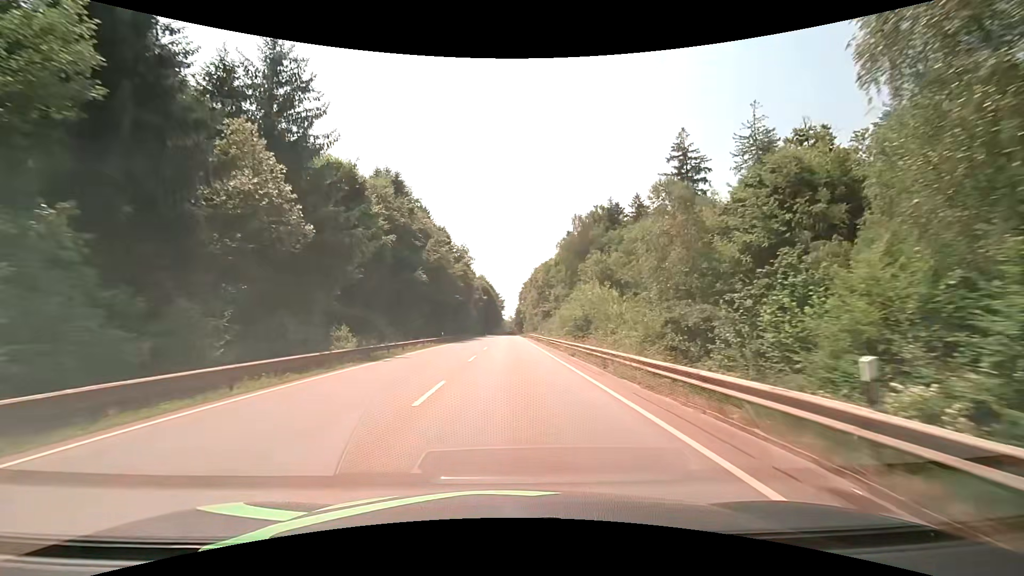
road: secondary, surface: asphalt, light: Day
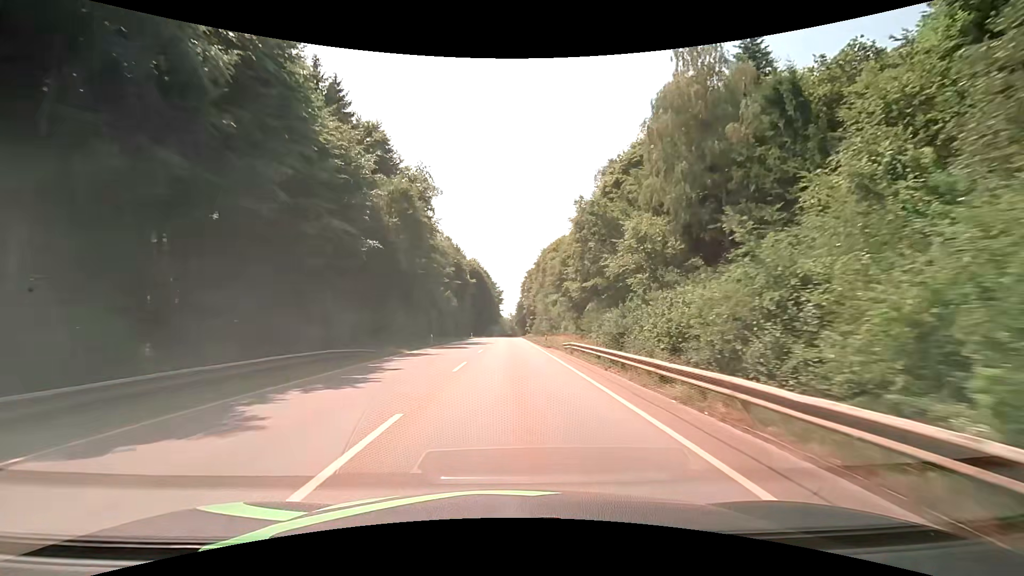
(-0.3, +53.6) m; -1°
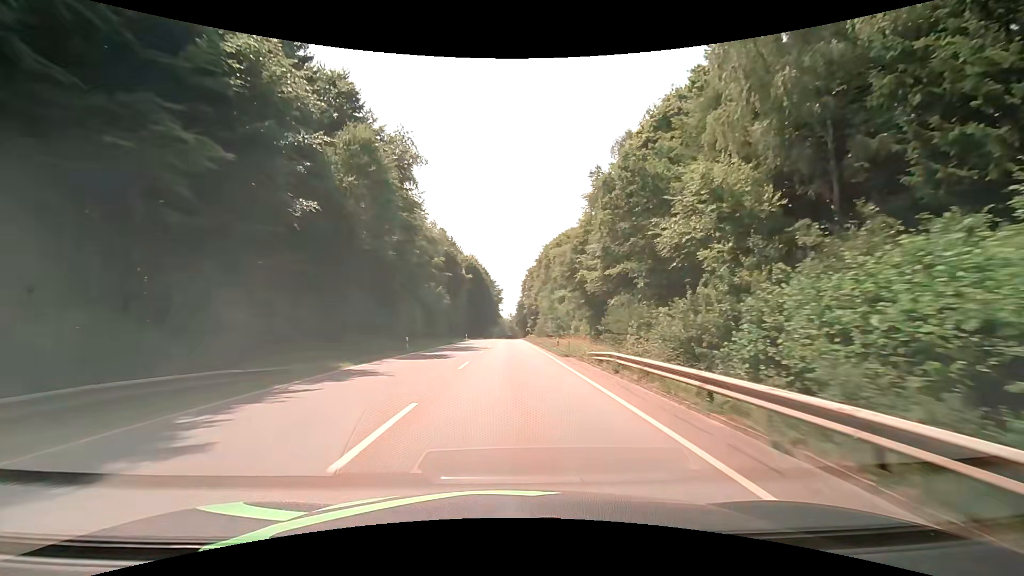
(0.0, +10.7) m; 0°
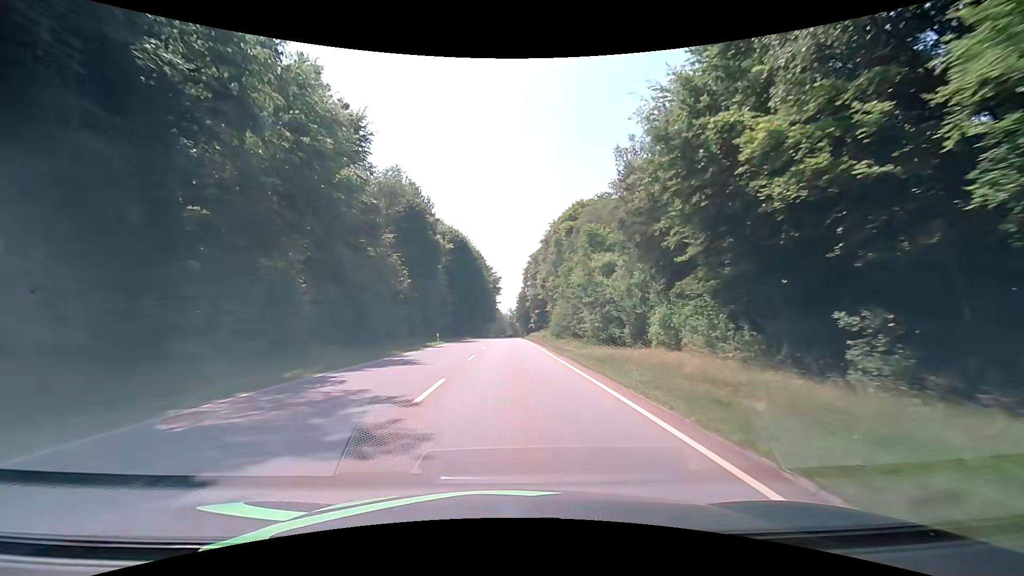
(0.0, +32.2) m; 0°
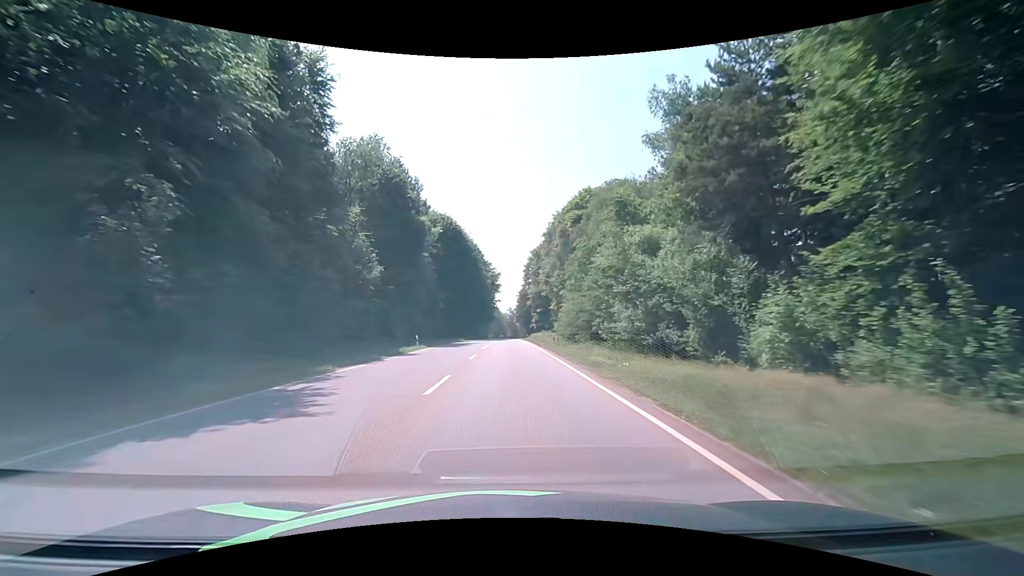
(0.0, +10.8) m; 0°
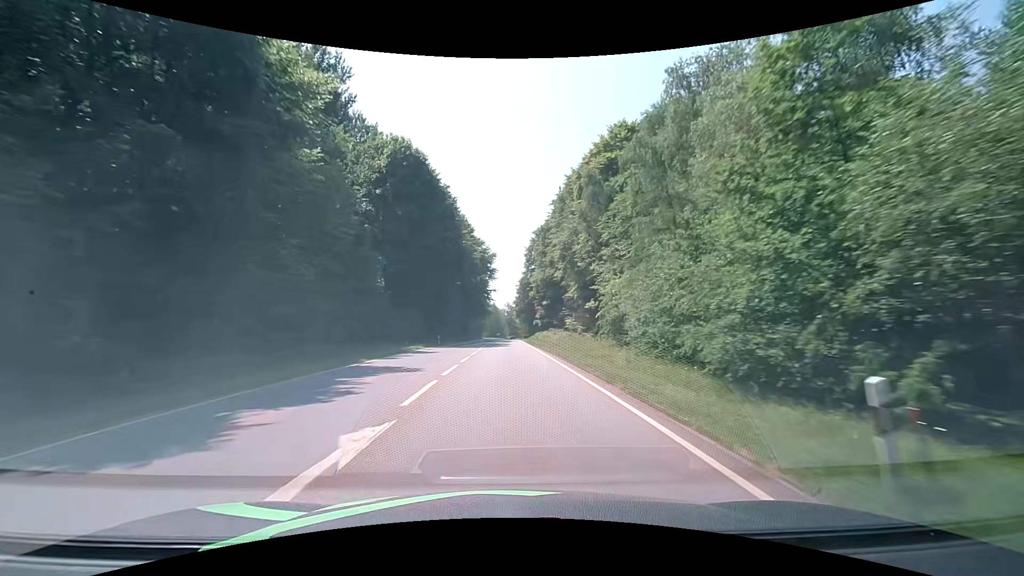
(-0.1, +32.4) m; 0°
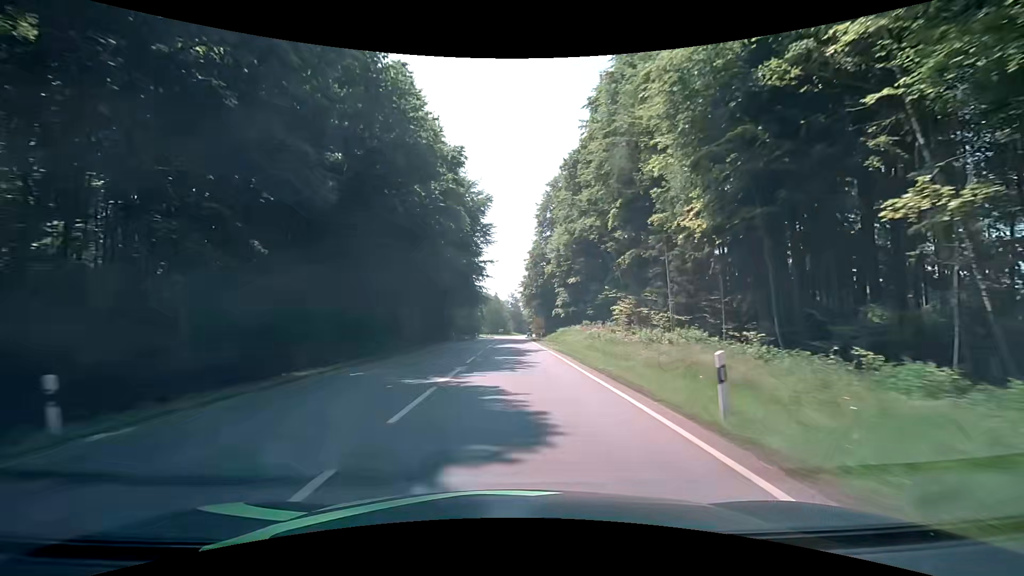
(-0.2, +43.4) m; 0°
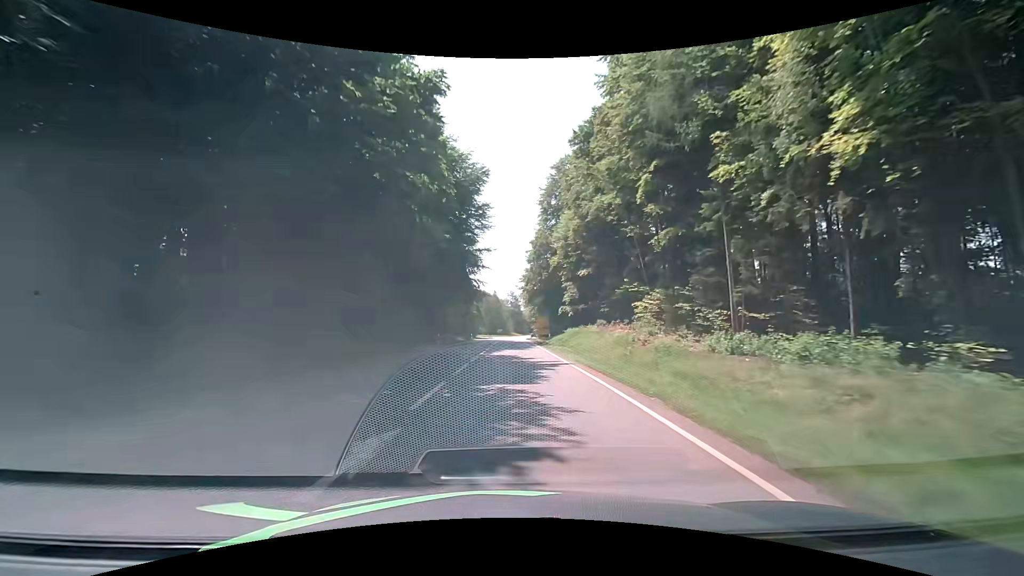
(+0.1, +10.8) m; 0°
(0, +10) (0, +20) (0, +30) (0, +40) (0, +50) (0, +60) (0, +70) (+1, +80) (+1, +90) (+1, +100) m
